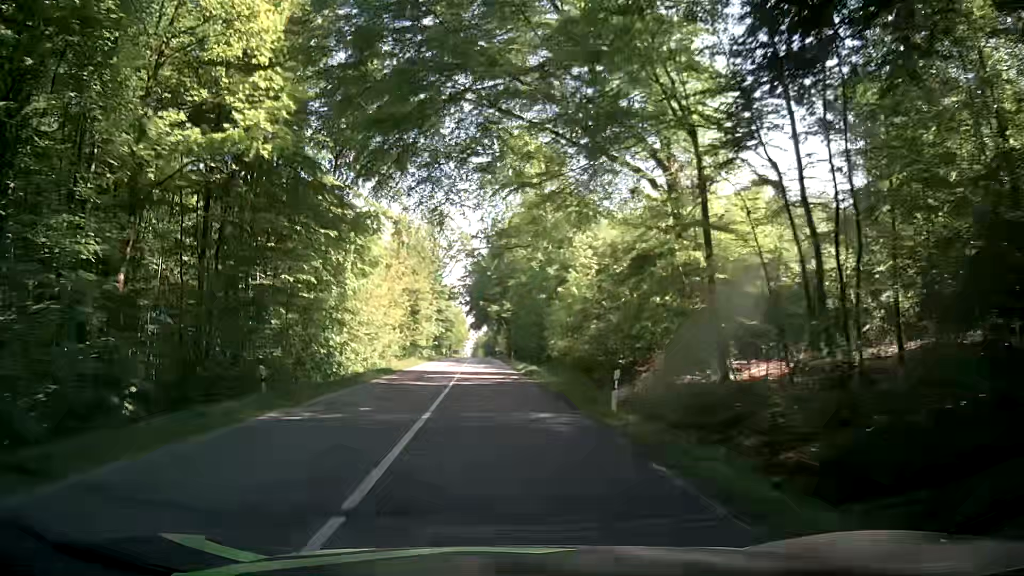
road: secondary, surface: asphalt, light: Day
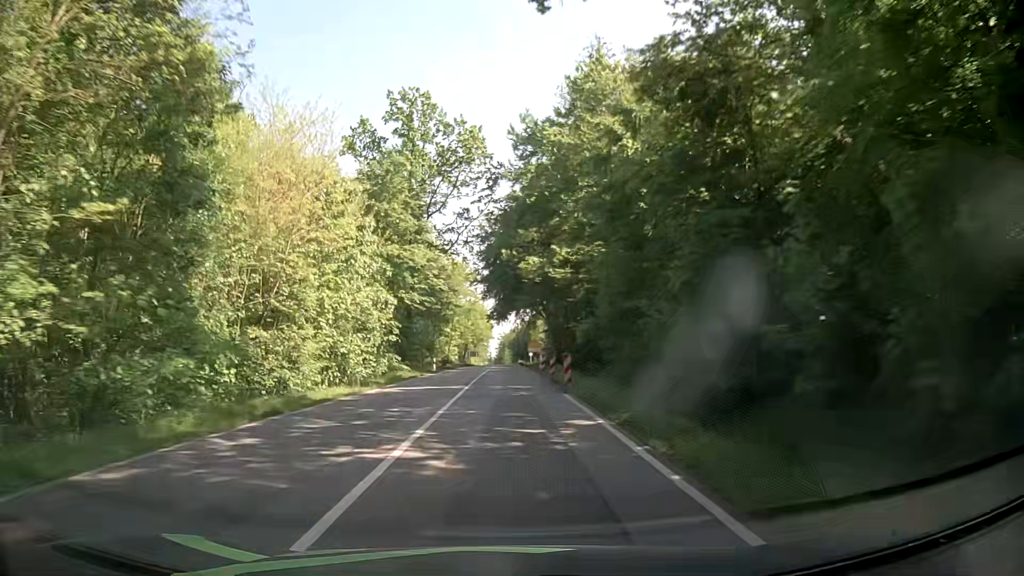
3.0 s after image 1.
(-2.1, +60.0) m; -3°
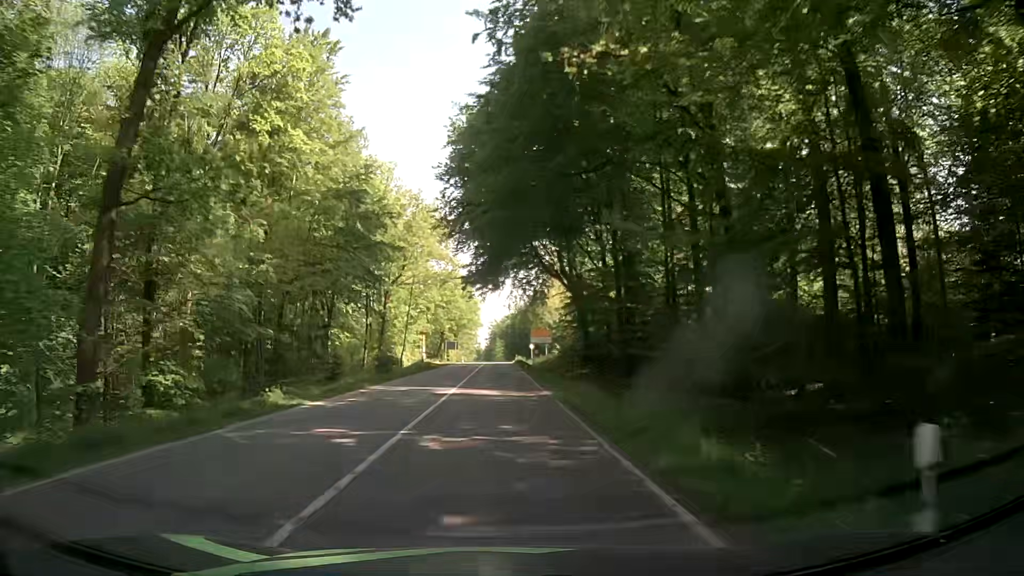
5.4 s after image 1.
(+0.2, +48.4) m; +1°
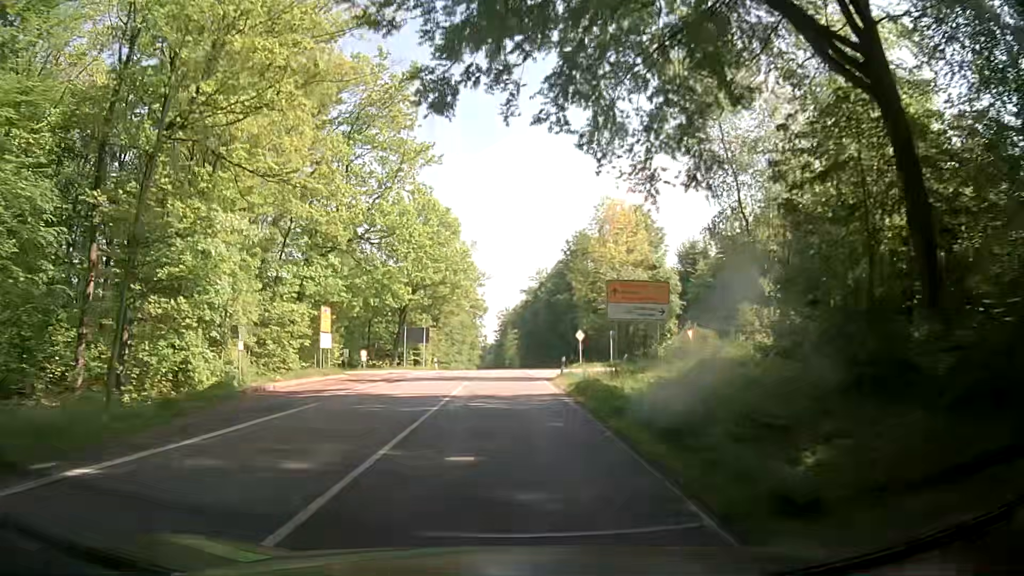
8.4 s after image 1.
(-0.2, +61.7) m; 0°
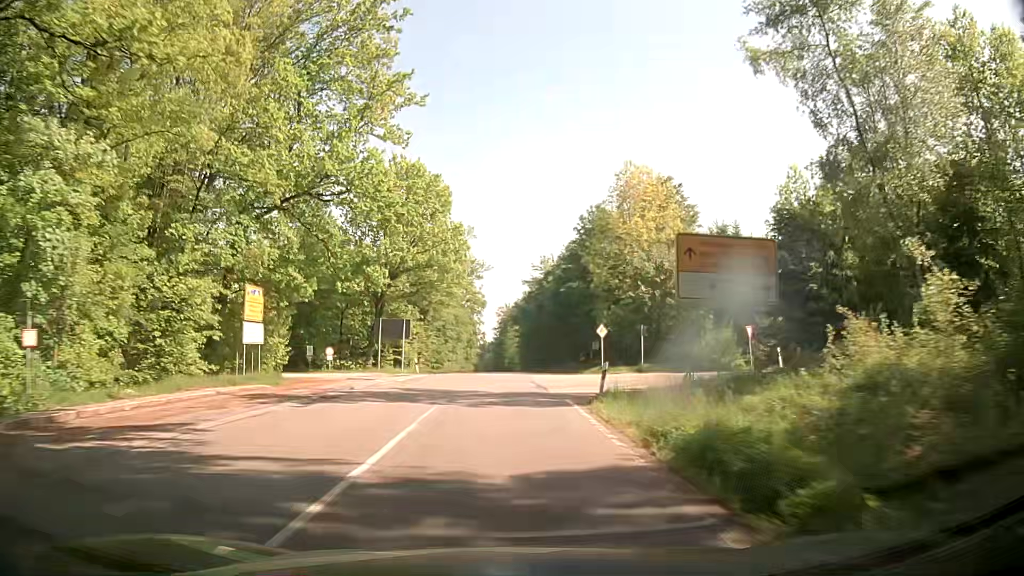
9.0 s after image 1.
(-0.2, +12.5) m; -1°
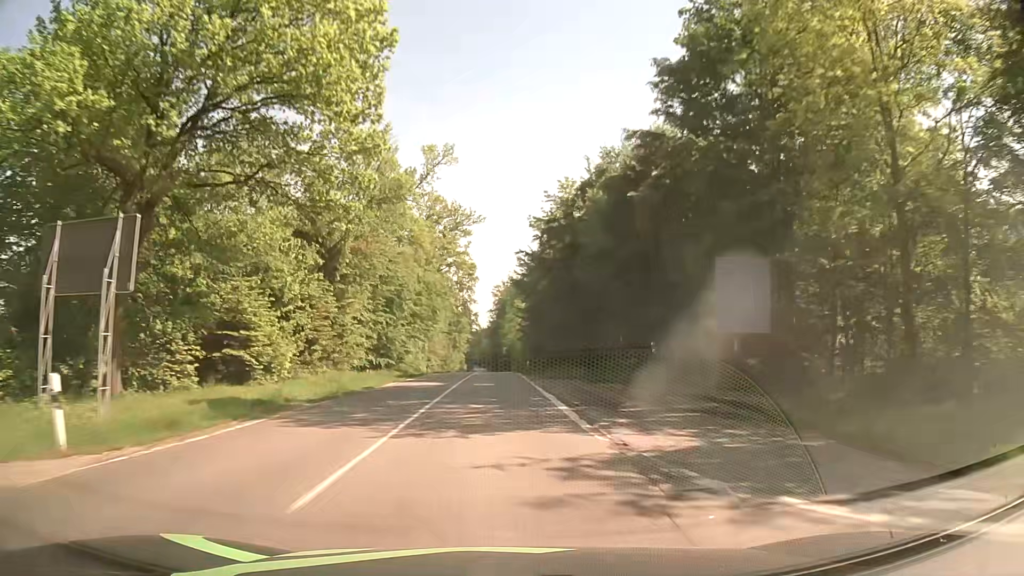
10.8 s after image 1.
(+0.1, +38.2) m; 0°
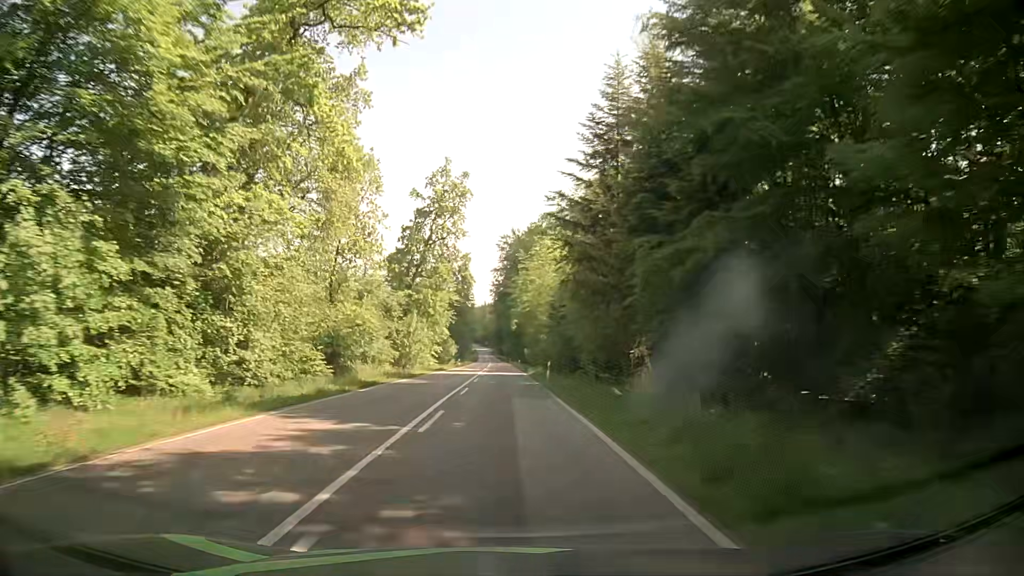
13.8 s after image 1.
(-0.5, +66.5) m; -1°
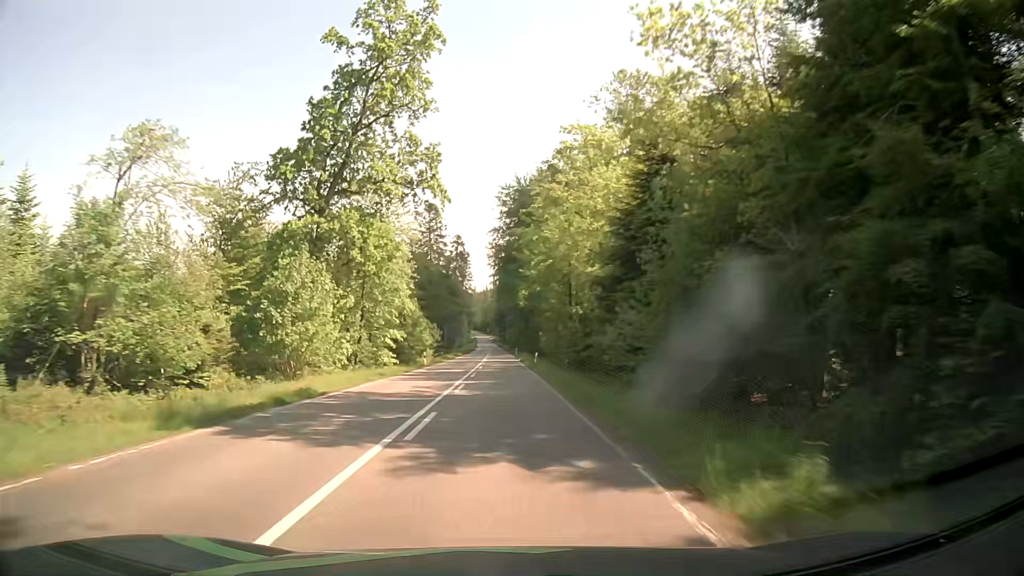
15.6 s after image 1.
(+0.2, +41.3) m; 0°
